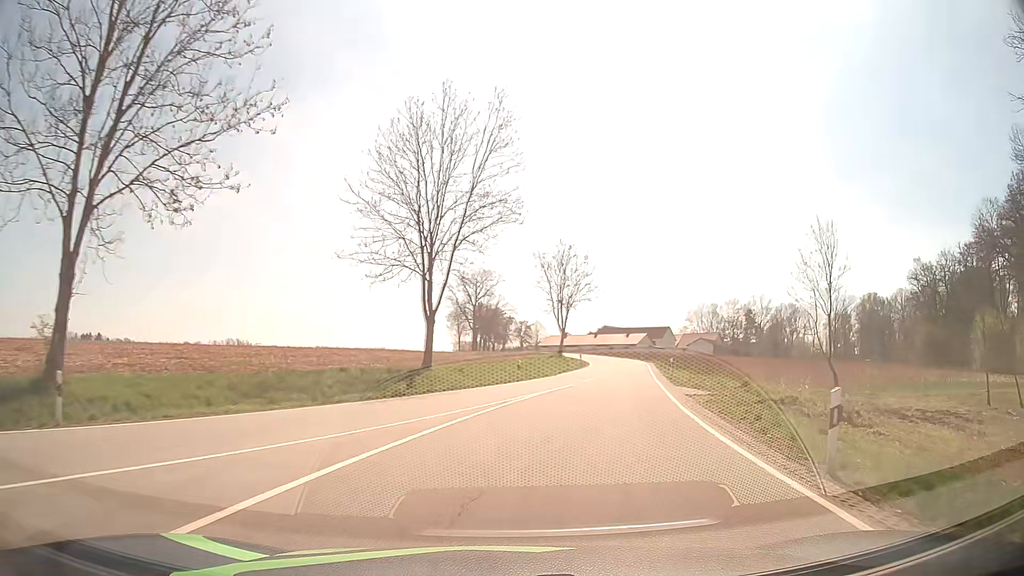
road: tertiary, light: Day
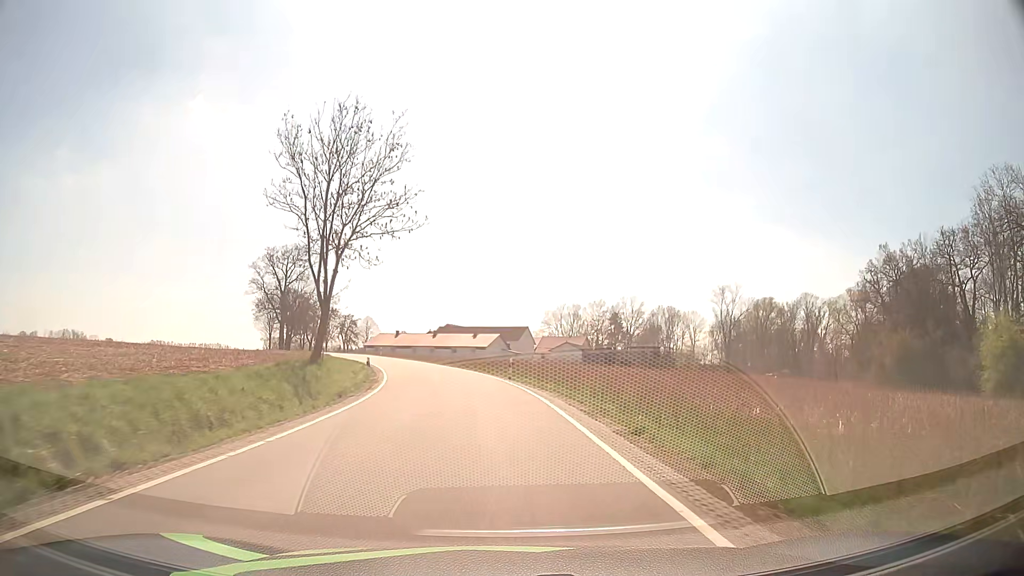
(+7.0, +42.2) m; +13°
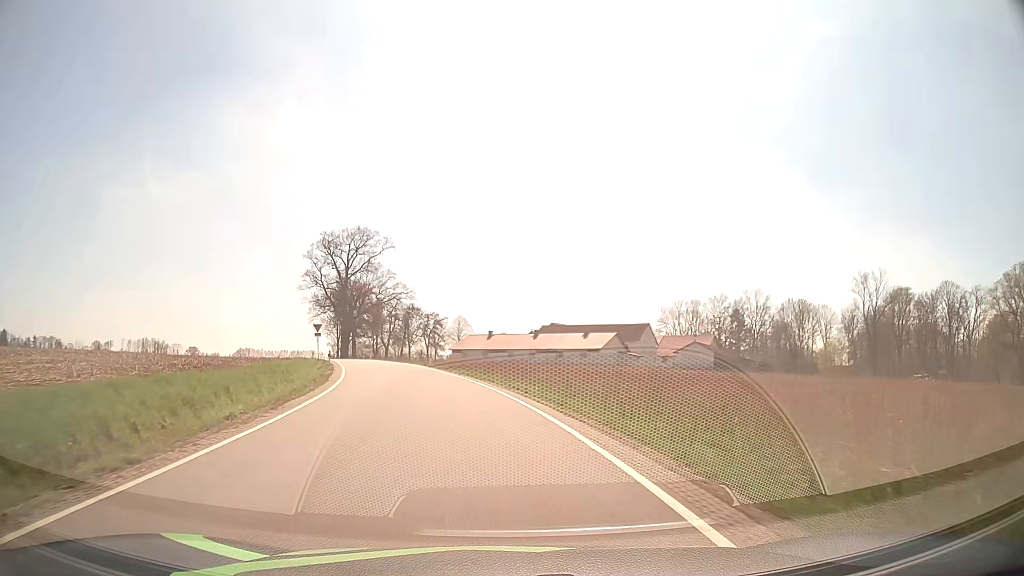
(-1.8, +31.1) m; -9°
(0, +10) (-2, +20) (-3, +30) (-6, +39) (-9, +49) (-12, +59) (-15, +68) (-18, +77) (-22, +87) (-25, +96) m
